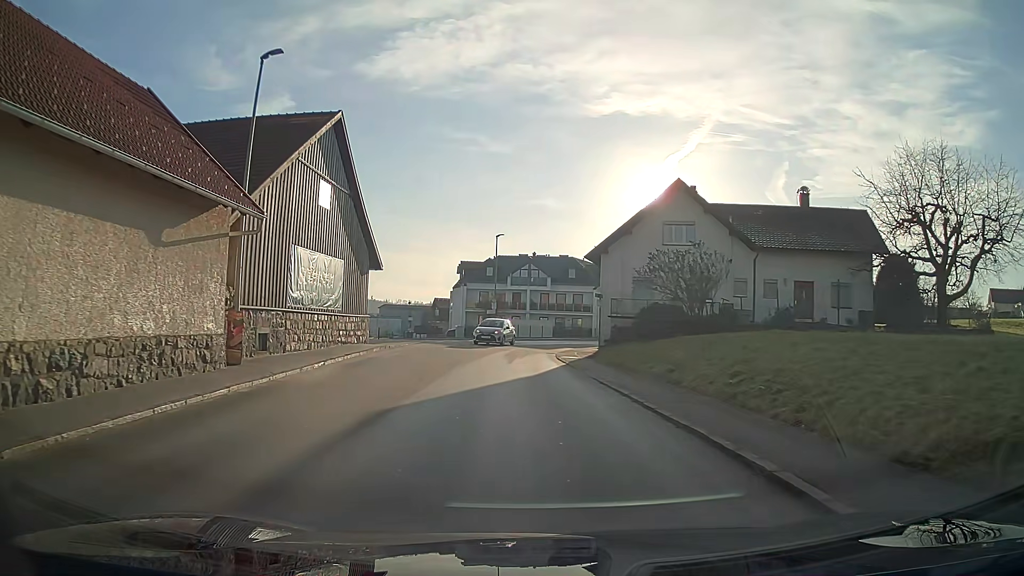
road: tertiary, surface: asphalt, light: Day
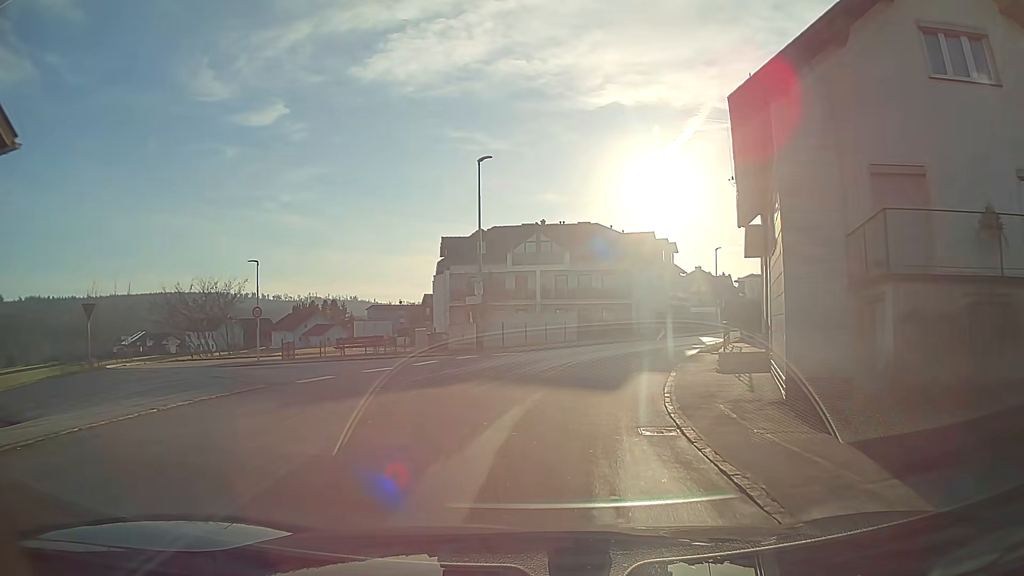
(-0.4, +24.4) m; +1°
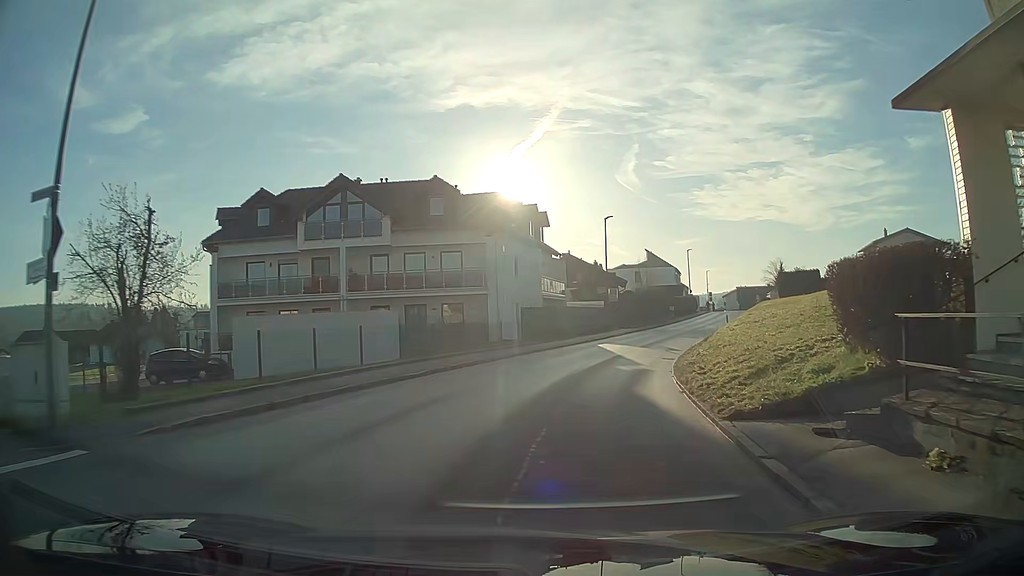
(+2.3, +19.5) m; +13°
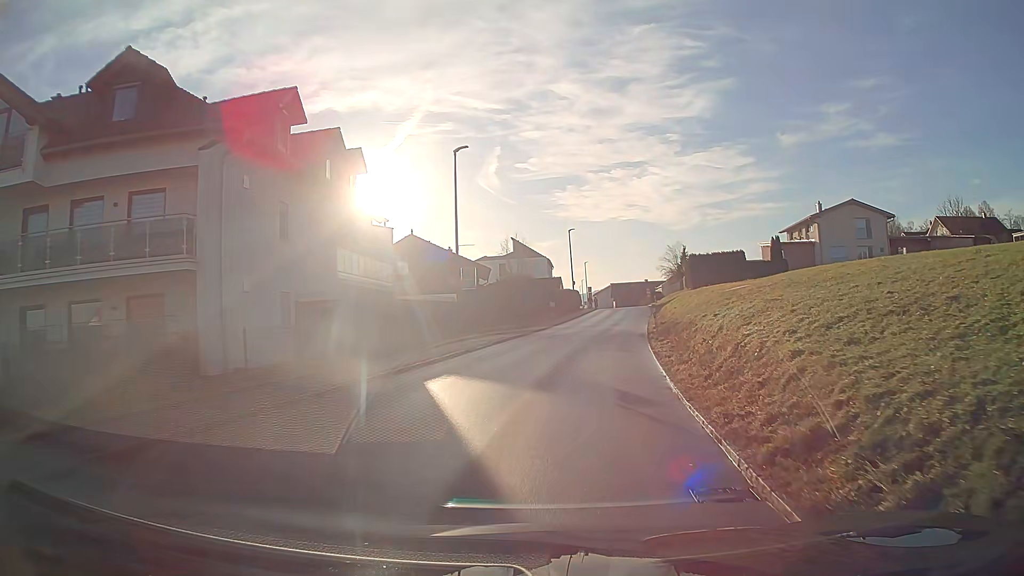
(+2.1, +19.6) m; +11°
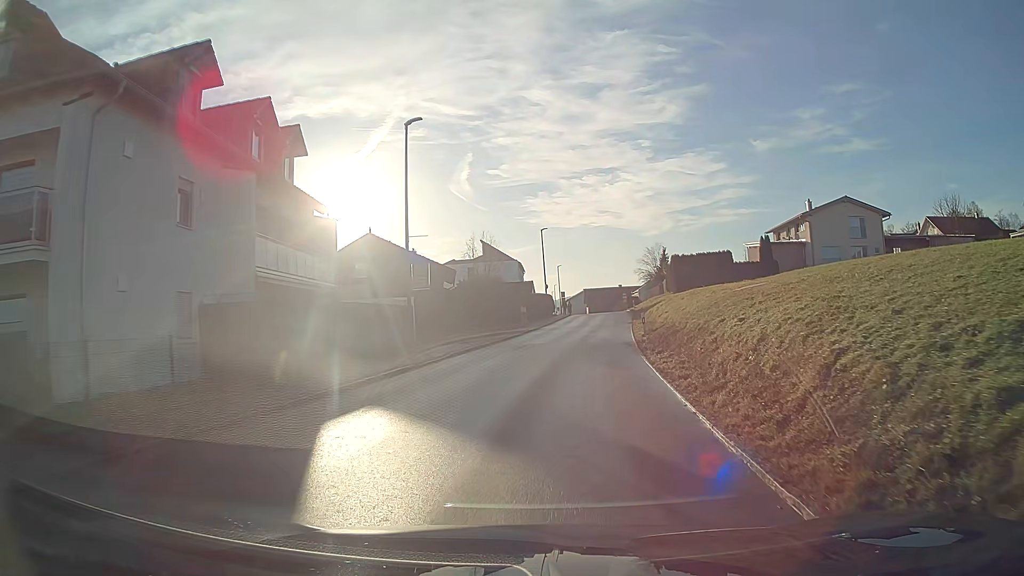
(+0.1, +4.9) m; +2°
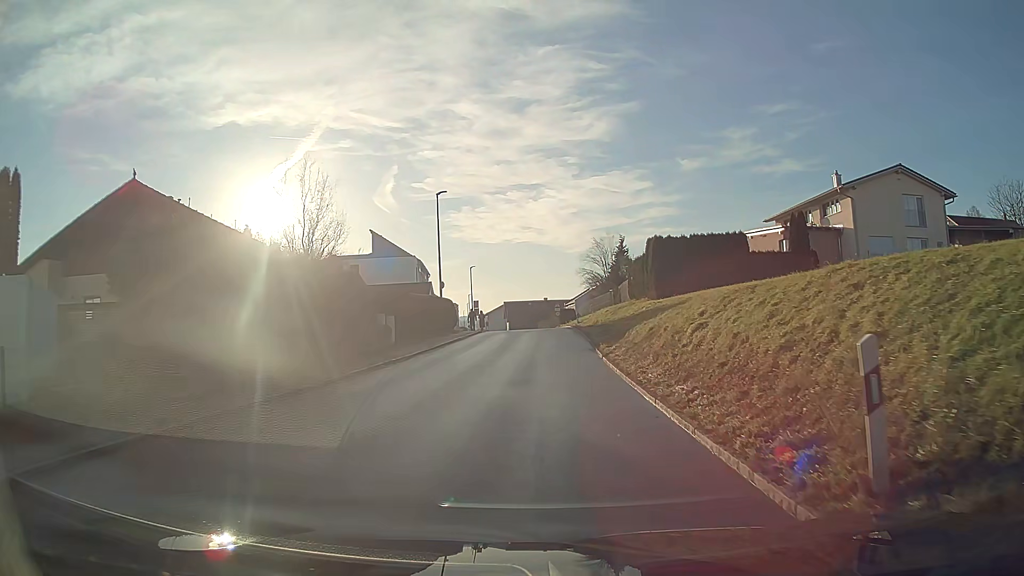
(+1.5, +23.7) m; +6°
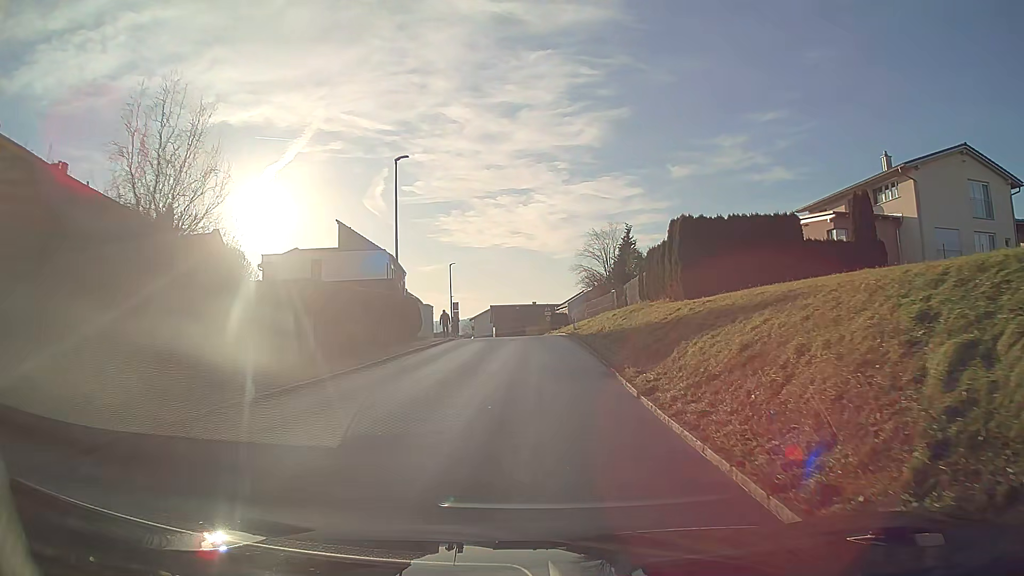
(+0.1, +9.2) m; +1°
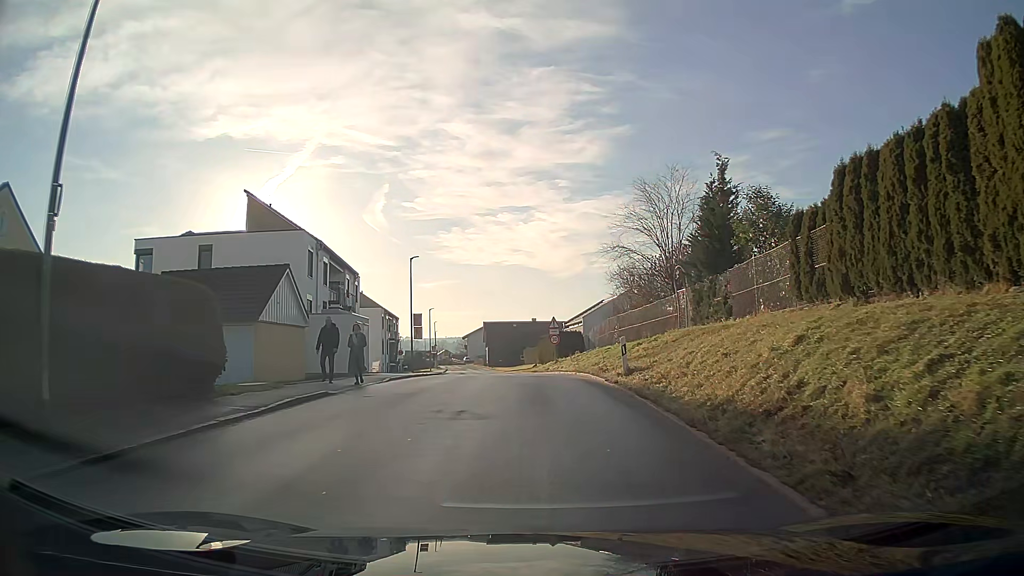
(+0.1, +22.1) m; 0°
(0, +10) (0, +20) (-1, +30) (-2, +40) (-3, +50) (-4, +60) (-5, +70) (-6, +80) (-7, +90) (-9, +100) m
